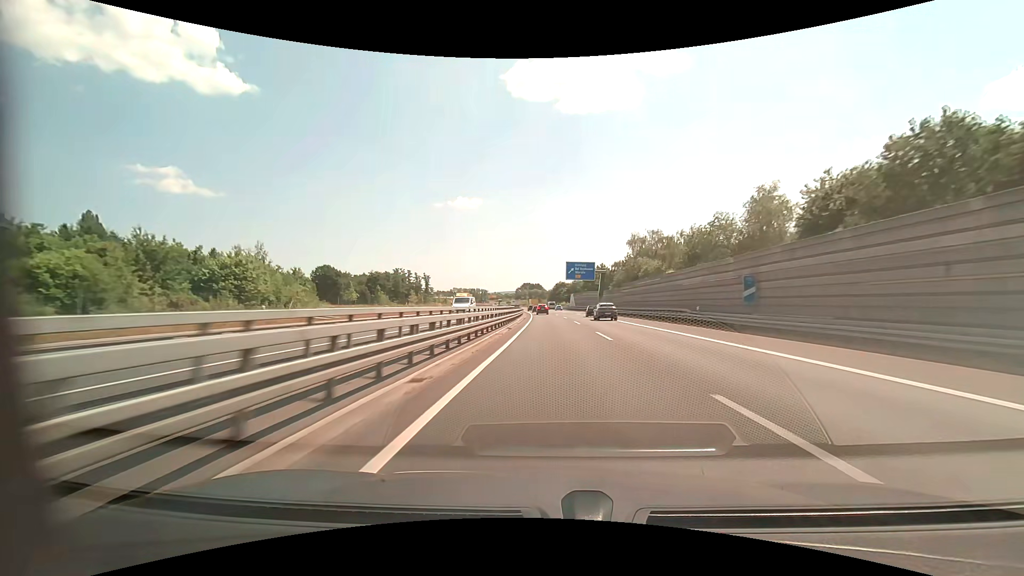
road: motorway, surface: asphalt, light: Day
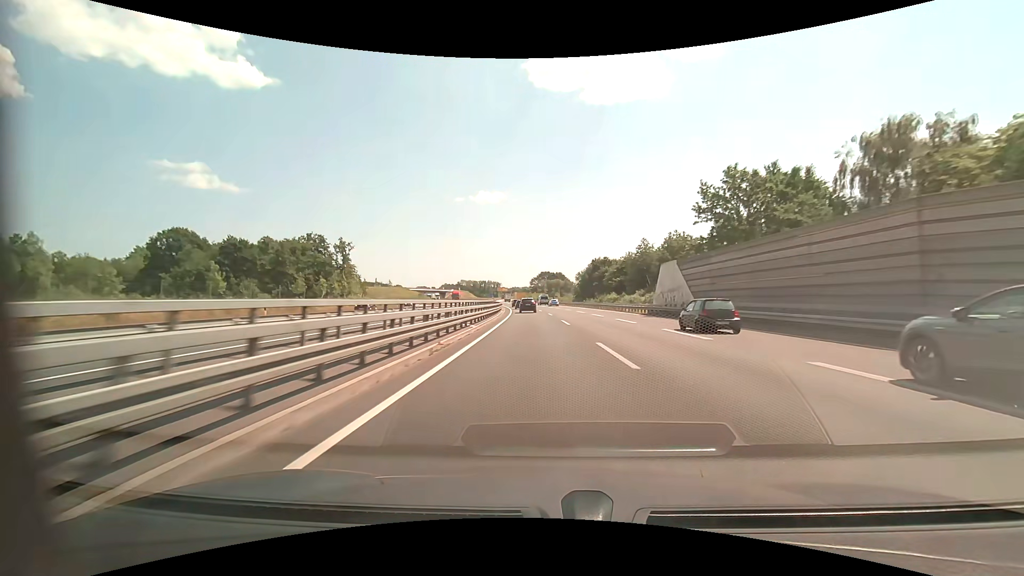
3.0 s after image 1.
(-1.1, +98.6) m; -2°
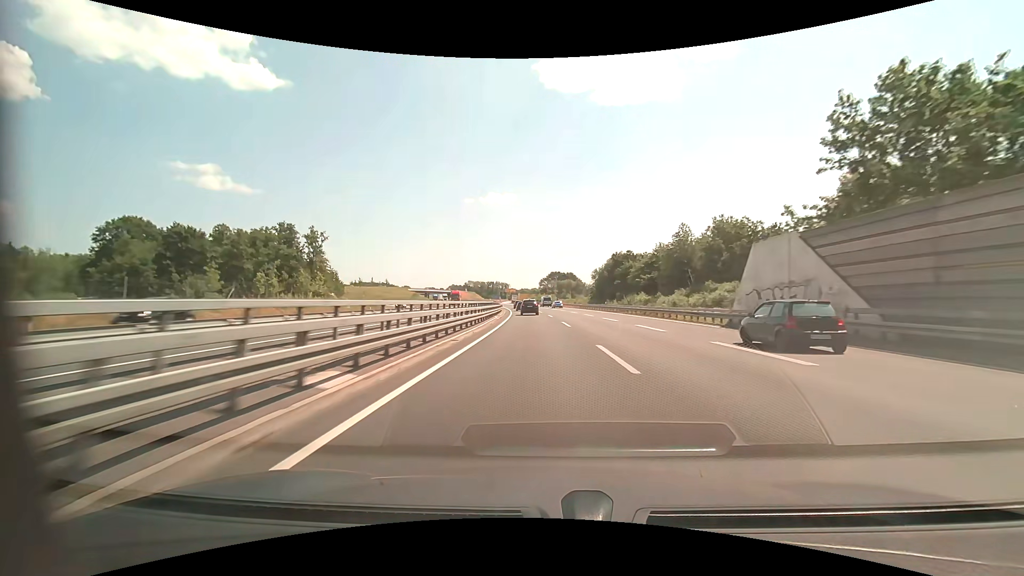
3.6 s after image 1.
(-0.2, +18.1) m; -1°
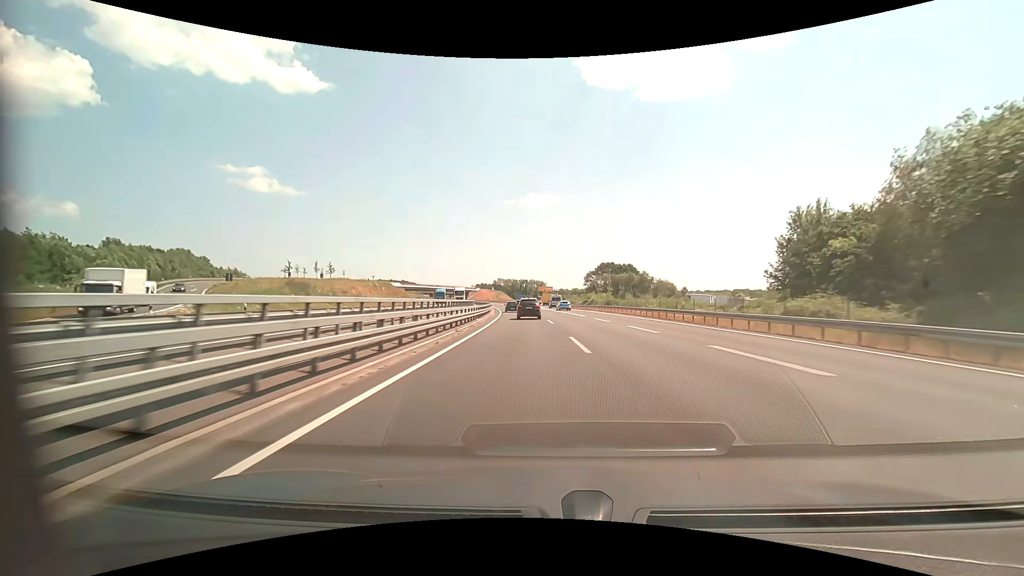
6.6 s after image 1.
(-3.6, +85.0) m; -5°
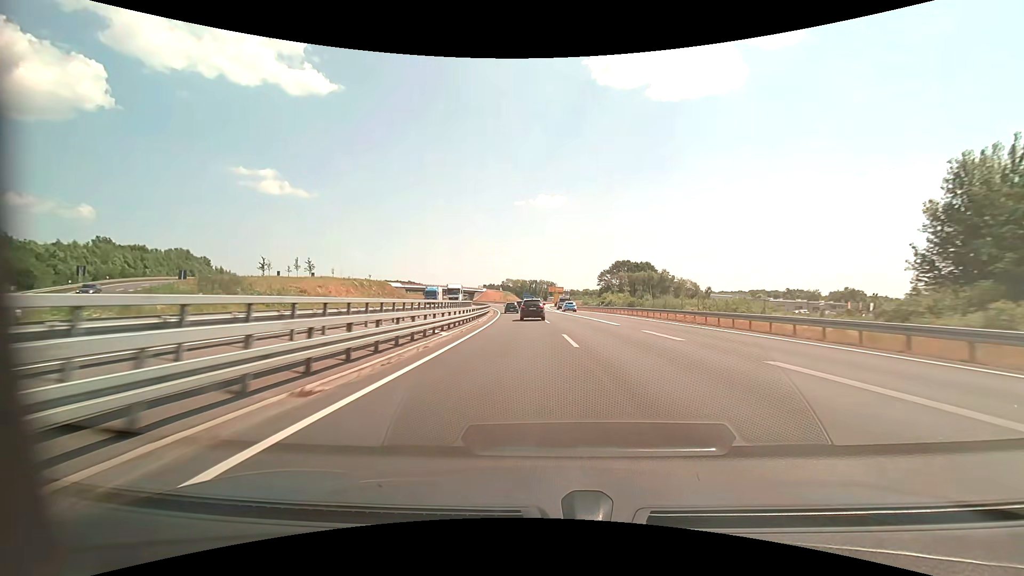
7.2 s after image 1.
(-0.1, +15.9) m; -1°
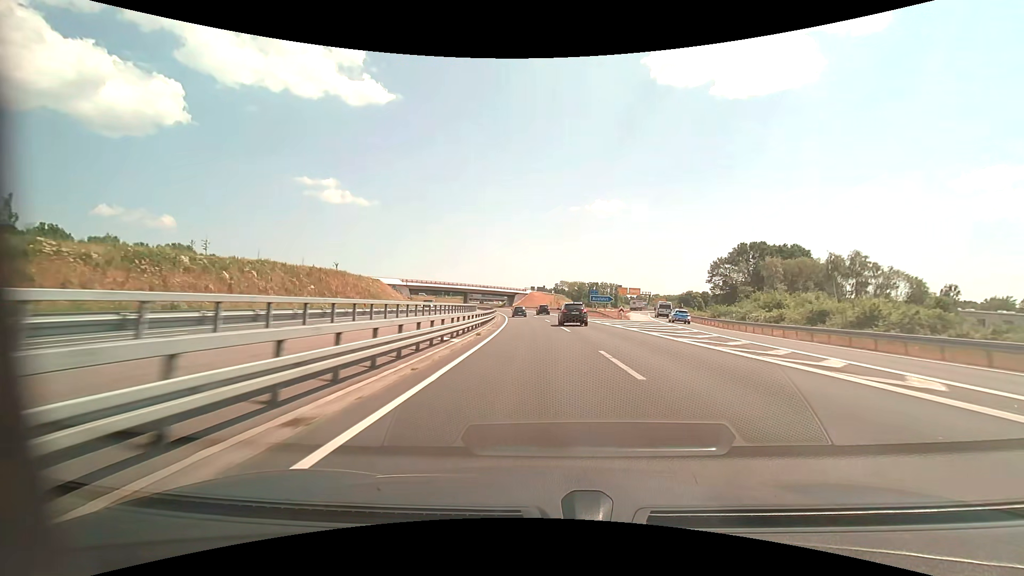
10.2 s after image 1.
(-5.0, +76.8) m; -6°
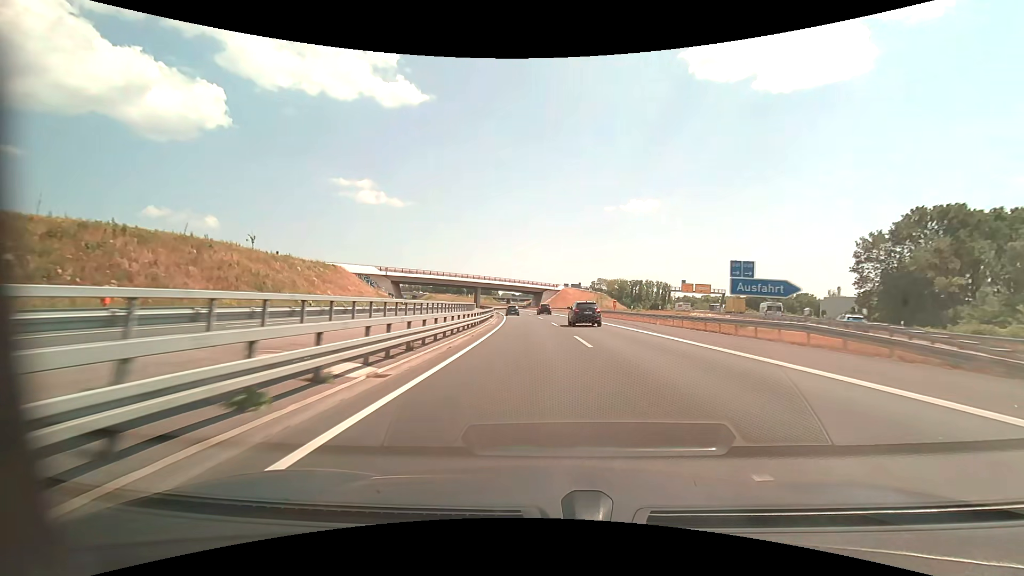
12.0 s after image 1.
(-1.2, +46.8) m; -4°
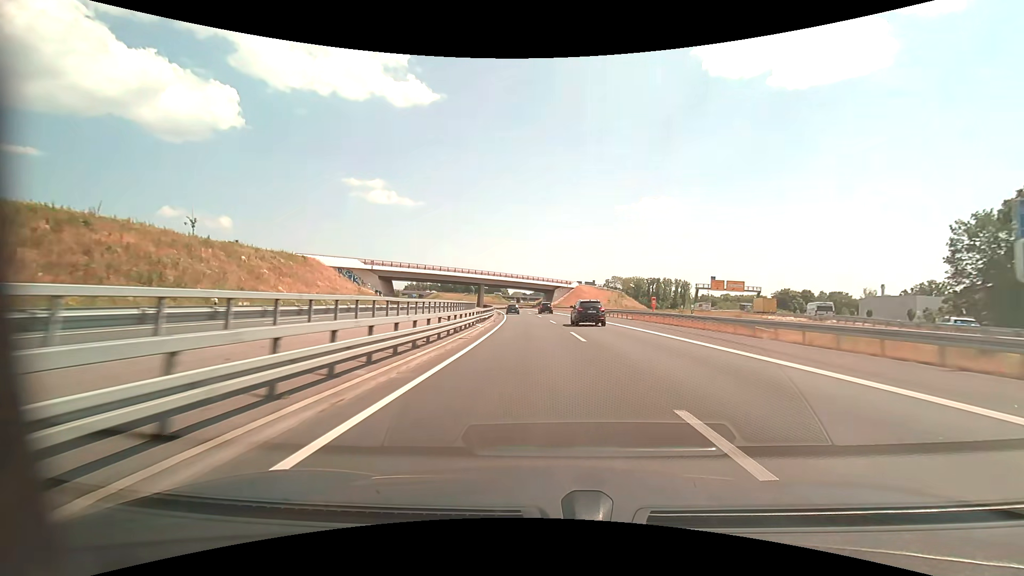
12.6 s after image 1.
(-0.2, +15.6) m; -1°
(0, +10) (0, +20) (-1, +30) (-1, +40) (-2, +50) (-2, +60) (-3, +70) (-4, +80) (-5, +90) (-7, +100) m
